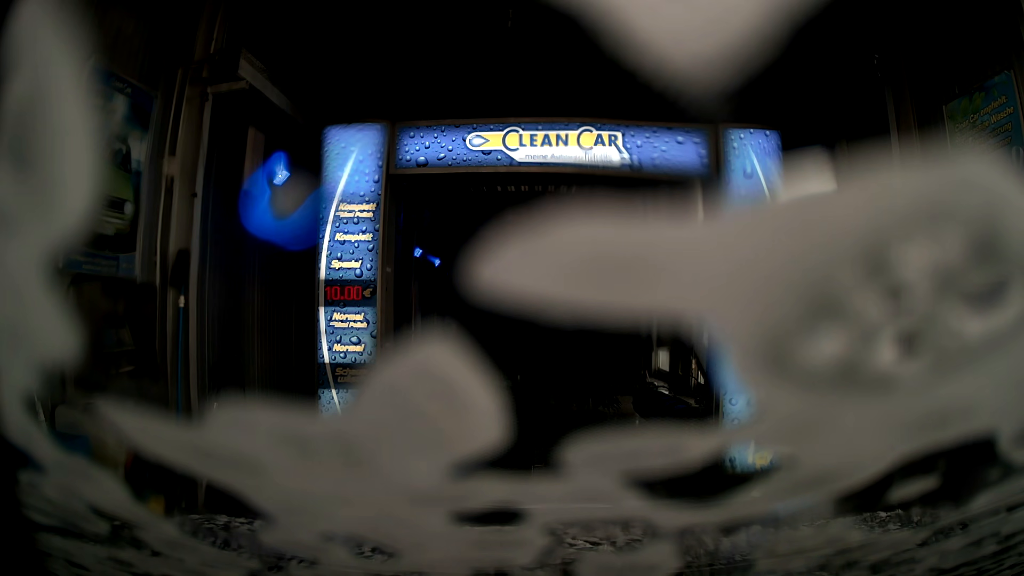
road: service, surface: asphalt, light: Day
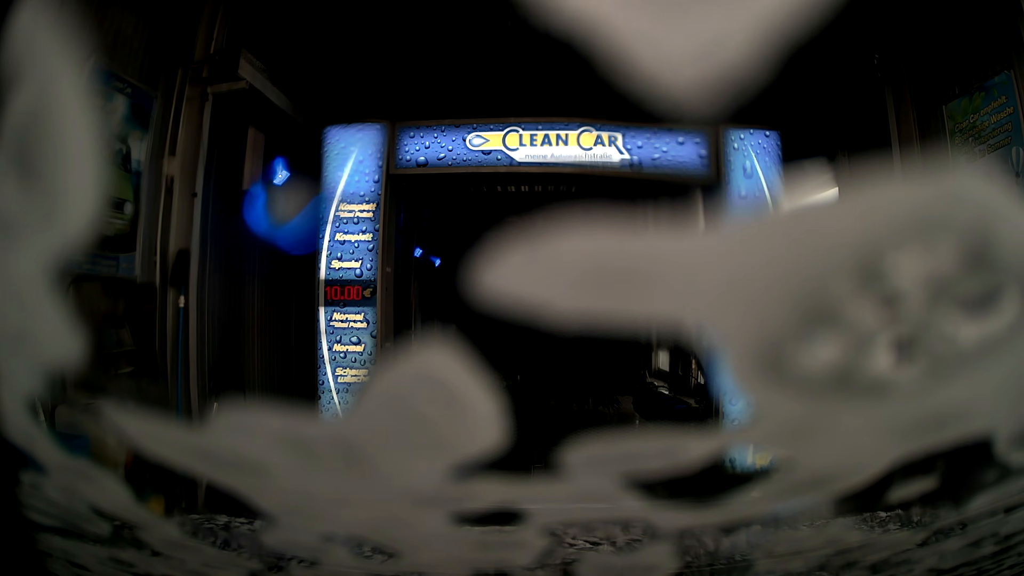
(0.0, 0.0) m; 0°
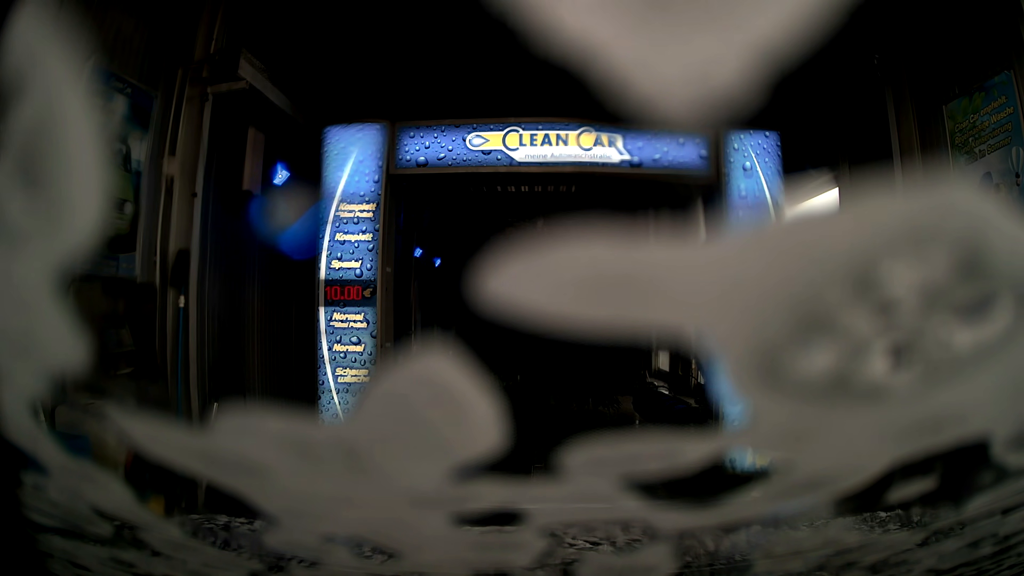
(0.0, 0.0) m; 0°
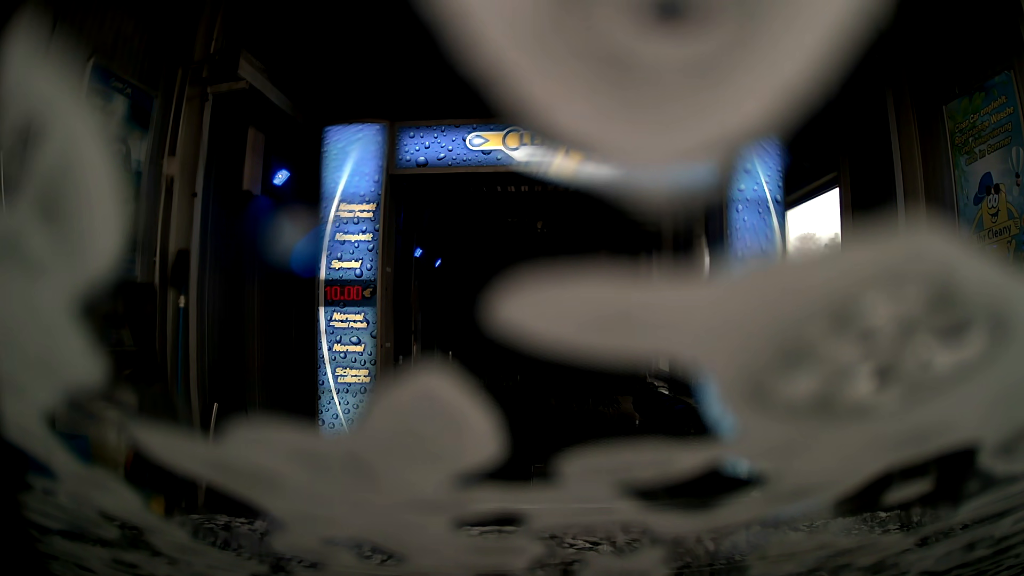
(0.0, 0.0) m; 0°
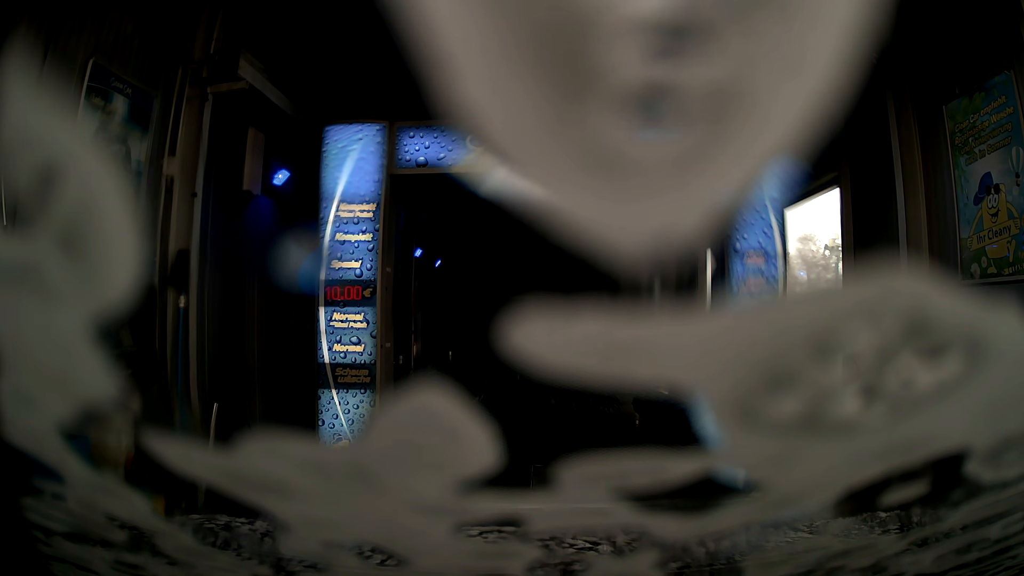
(0.0, 0.0) m; 0°
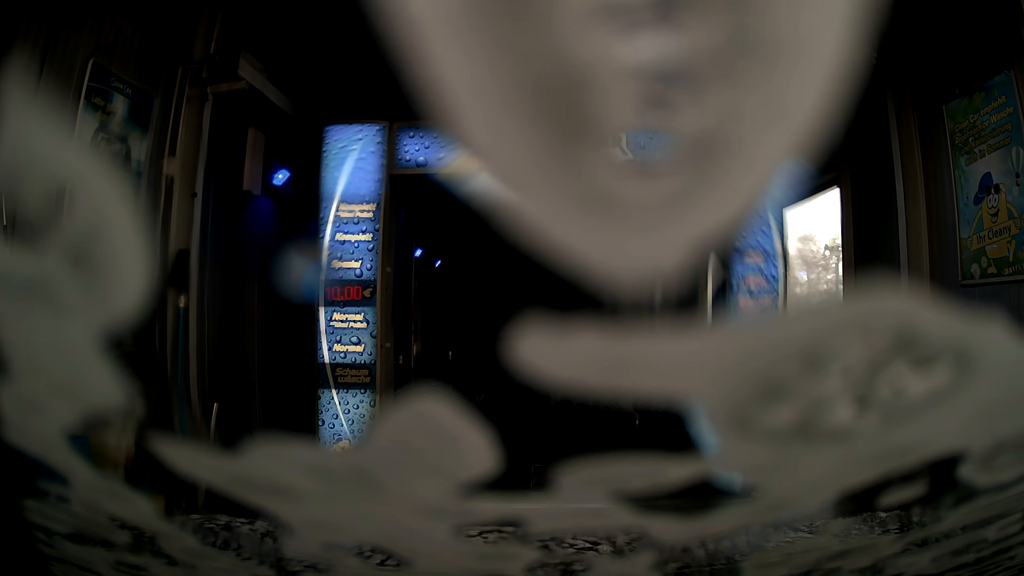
(0.0, 0.0) m; 0°
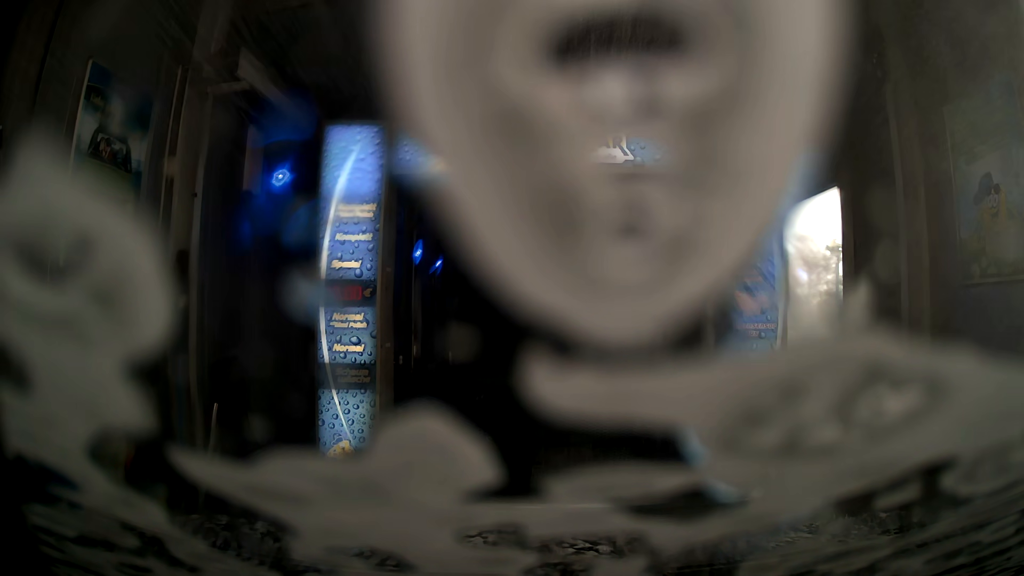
(0.0, 0.0) m; 0°
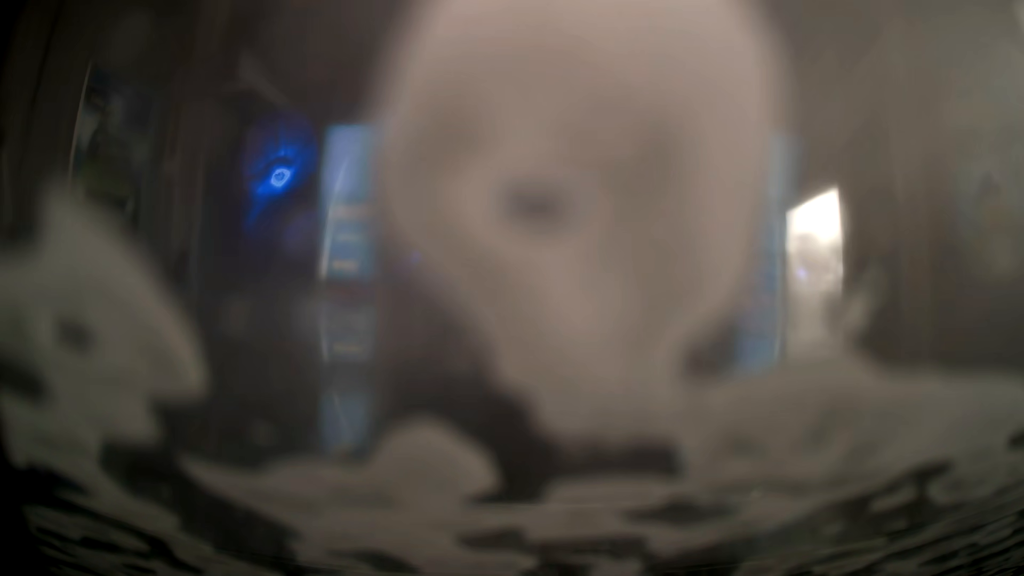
(0.0, 0.0) m; 0°
